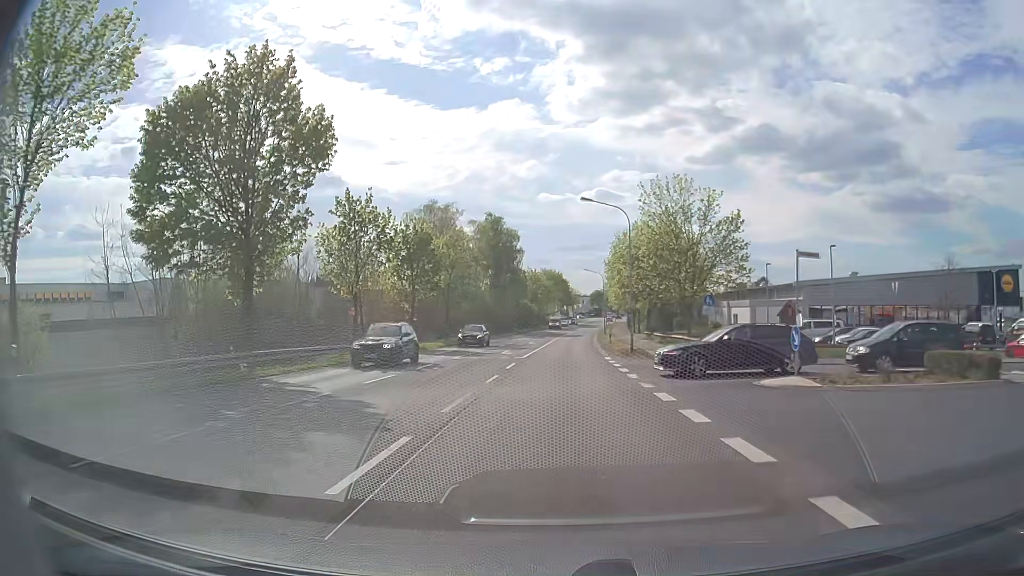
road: primary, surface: asphalt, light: Day
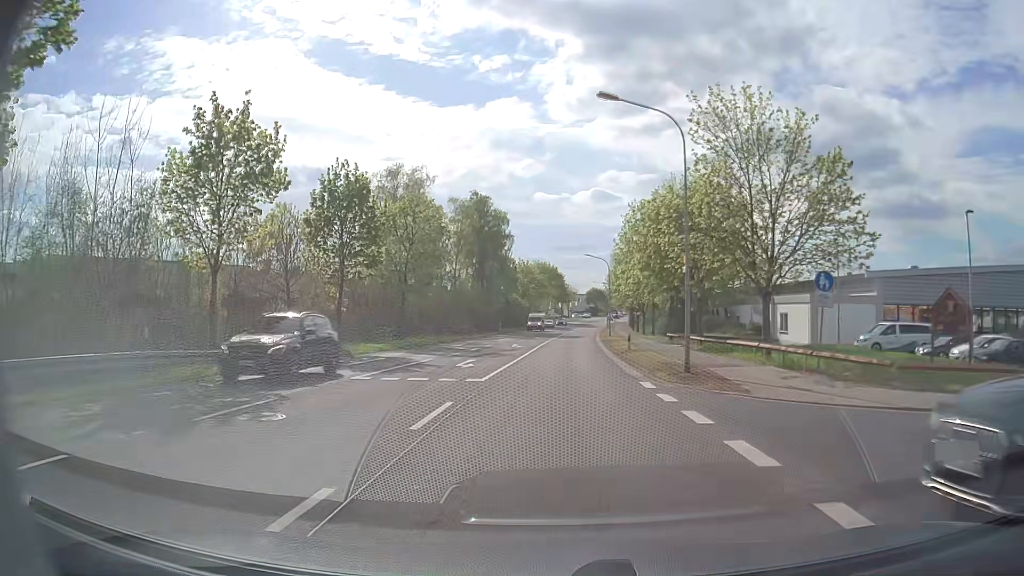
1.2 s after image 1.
(+0.1, +15.2) m; +1°
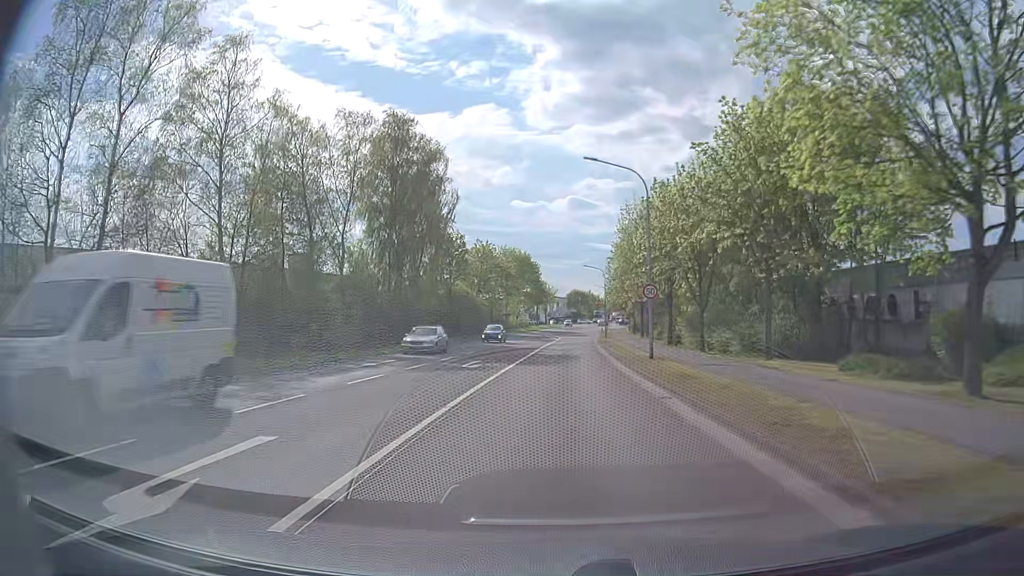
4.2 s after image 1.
(+0.8, +38.0) m; +2°
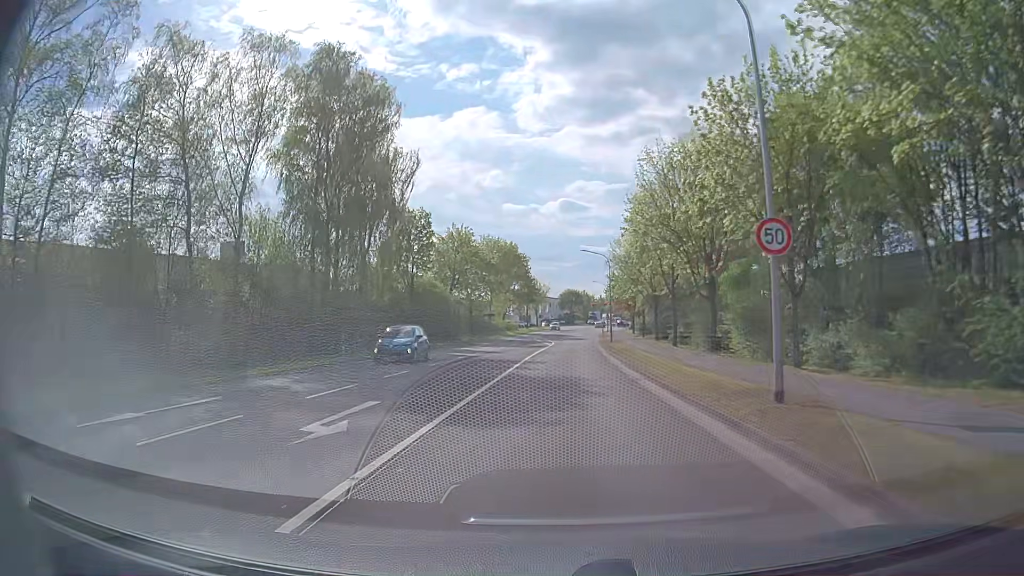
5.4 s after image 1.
(+0.1, +15.2) m; 0°
